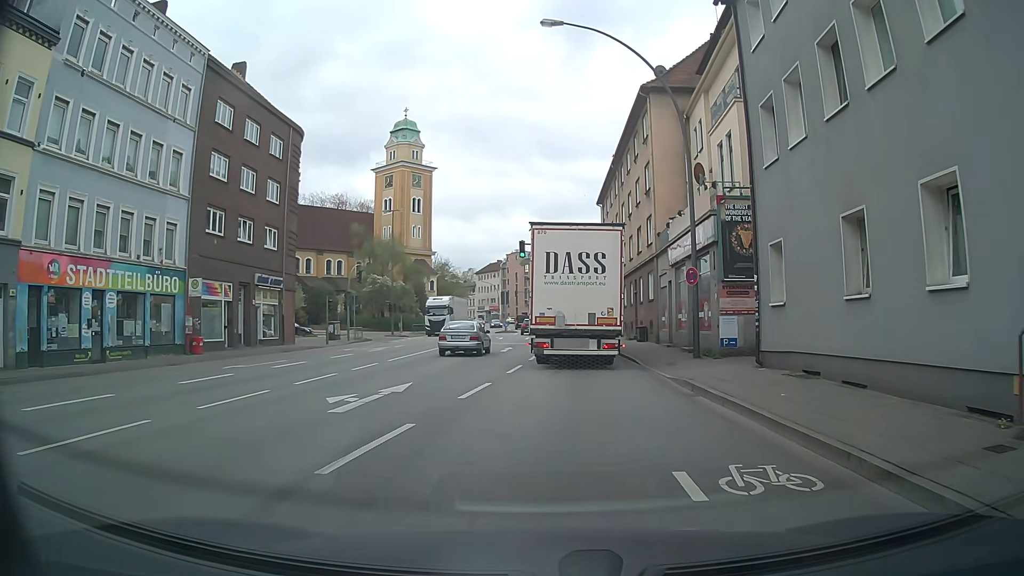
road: secondary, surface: asphalt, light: Day
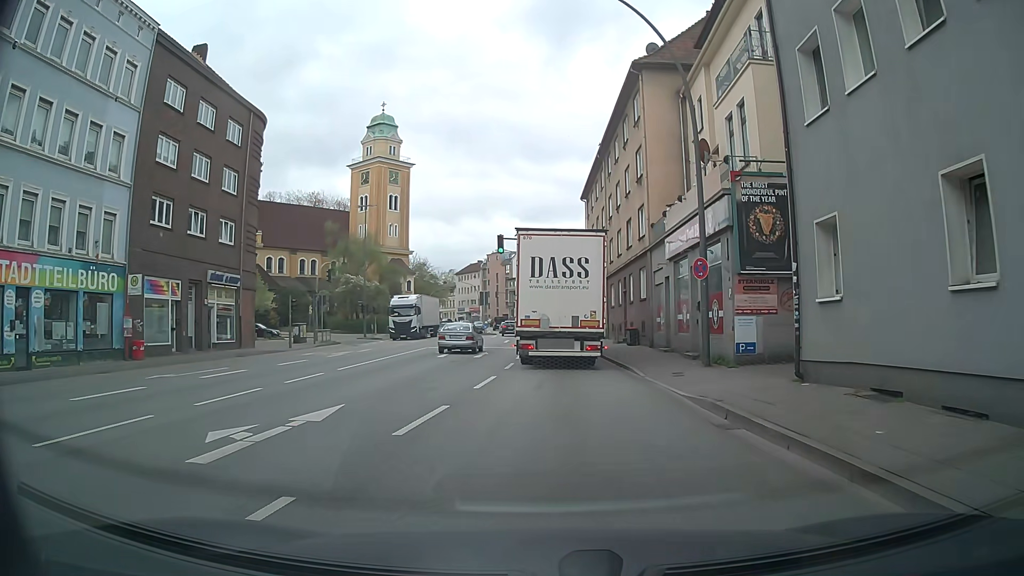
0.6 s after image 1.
(0.0, +3.9) m; 0°
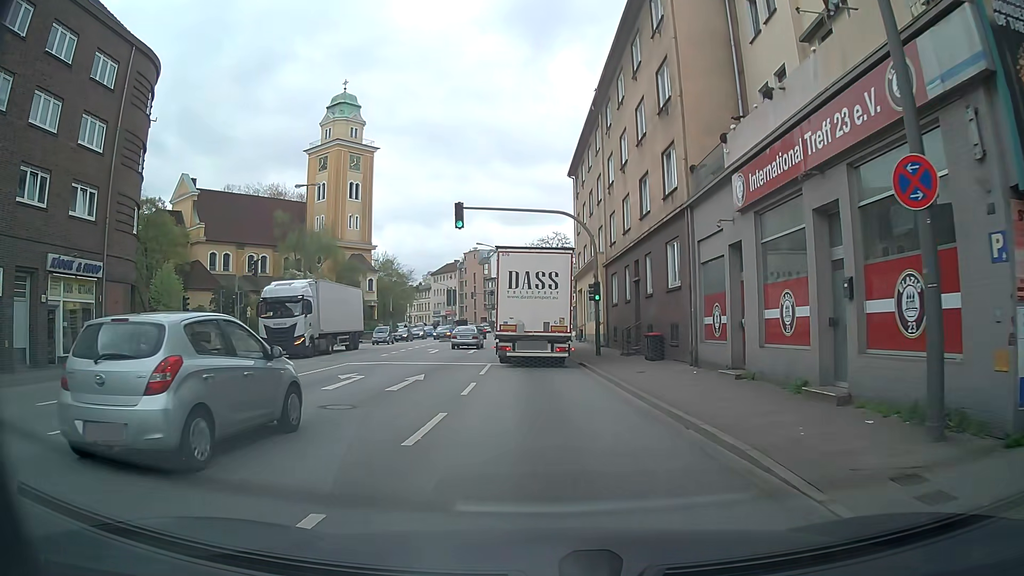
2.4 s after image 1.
(+0.3, +12.4) m; +3°
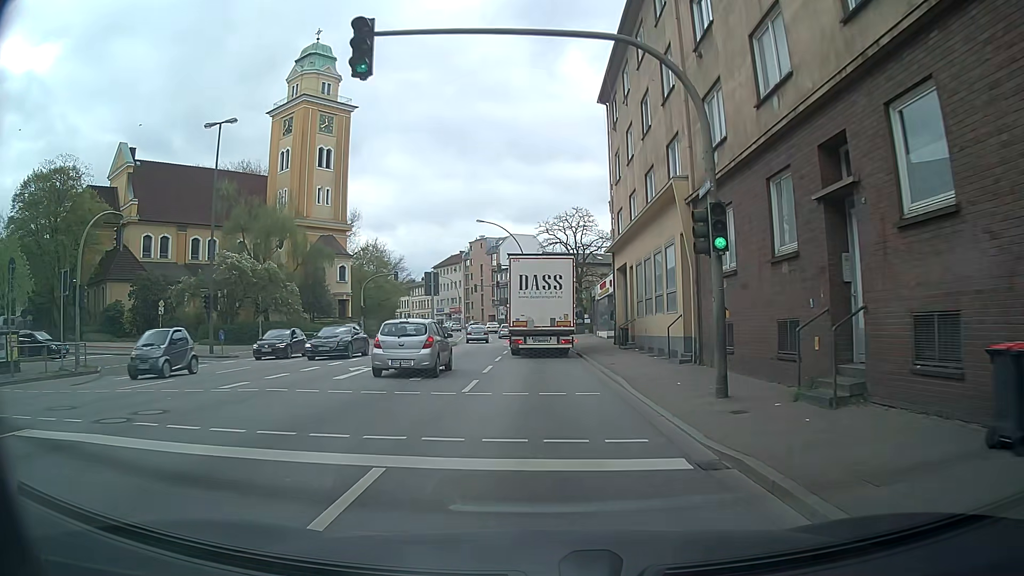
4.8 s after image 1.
(-0.6, +18.6) m; -3°
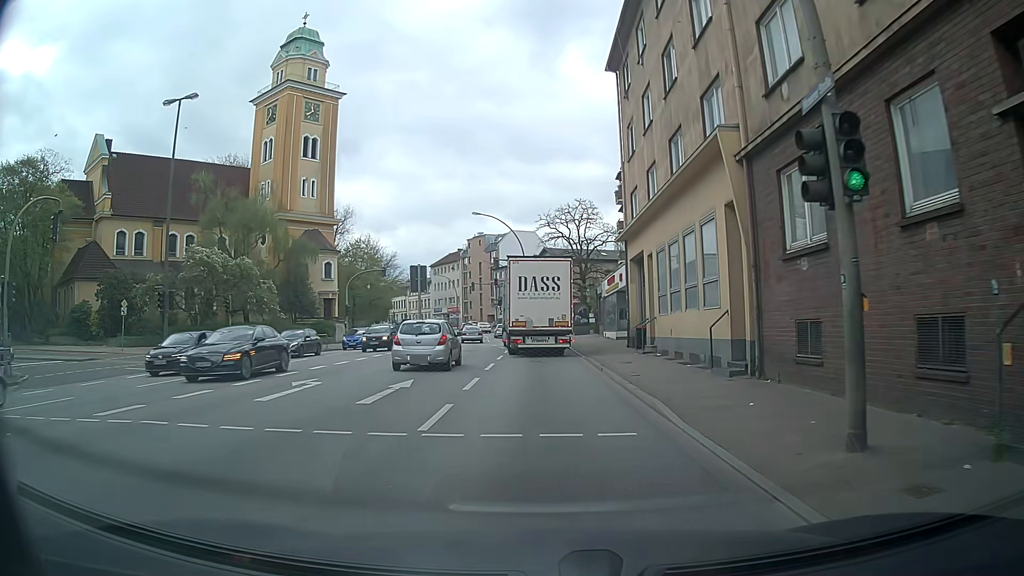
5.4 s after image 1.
(0.0, +5.0) m; 0°
(0, +10) (0, +20) (0, +30) (-1, +40) (-2, +50) (-3, +60) (-3, +70) (-5, +80) (-7, +90) (-9, +99) m
